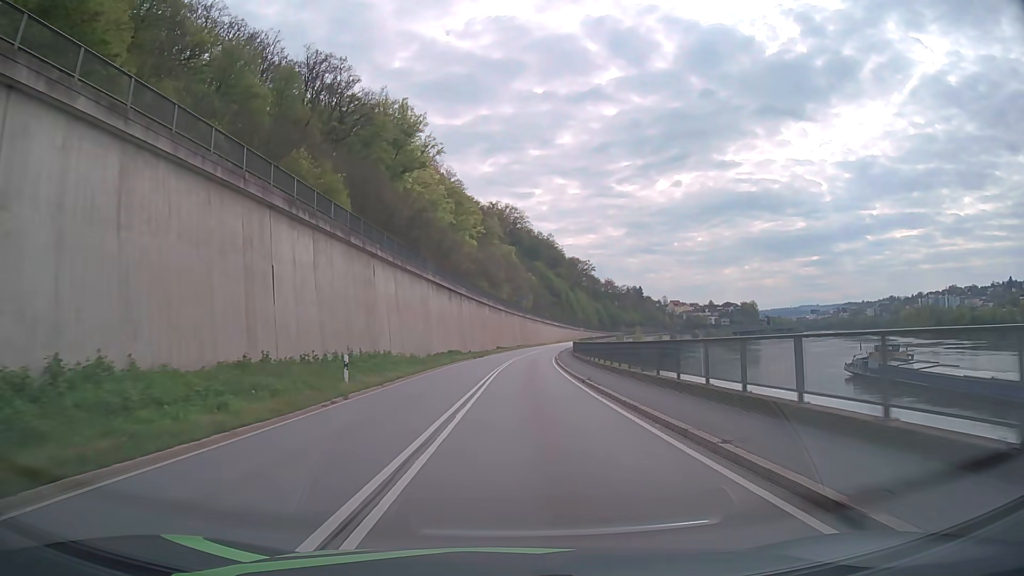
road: primary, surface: asphalt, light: Day
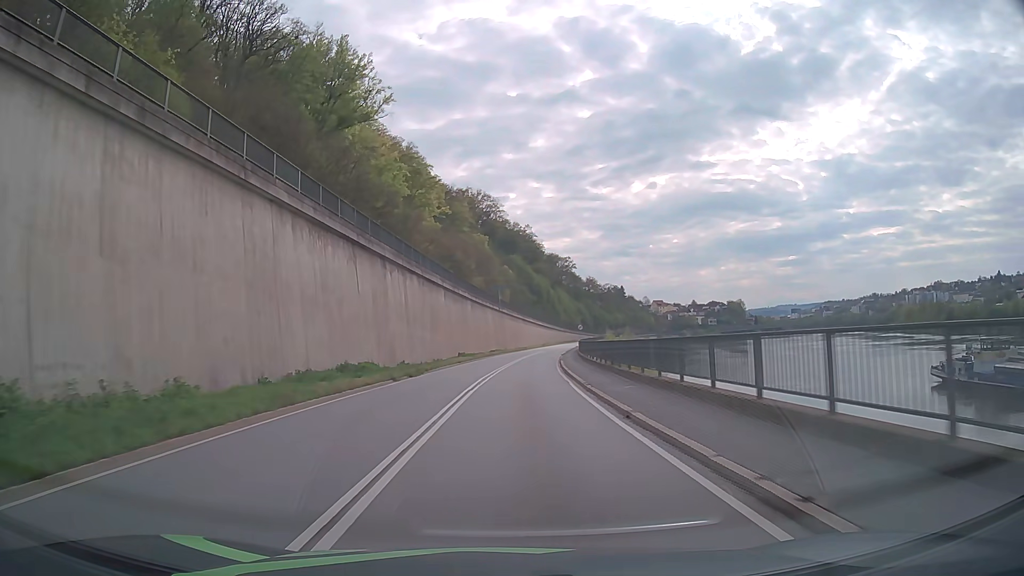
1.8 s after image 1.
(+0.8, +32.1) m; +2°
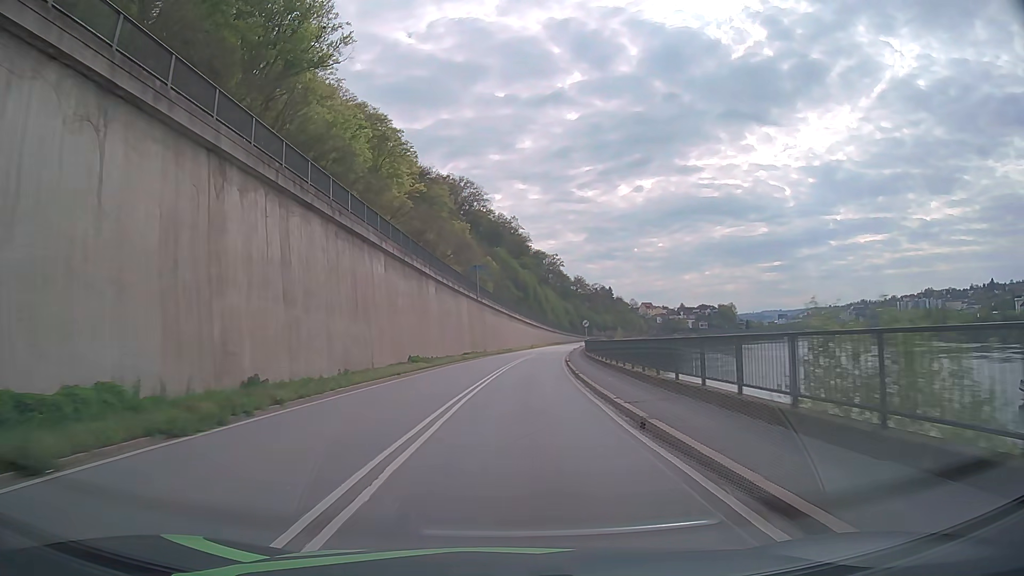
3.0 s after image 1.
(+0.2, +21.4) m; +2°
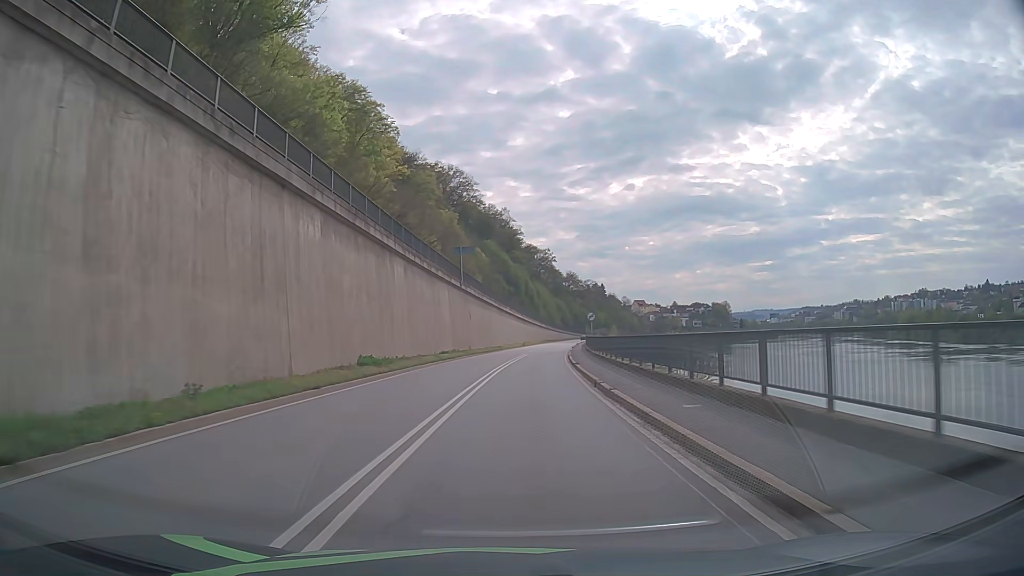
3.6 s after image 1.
(0.0, +10.7) m; +1°
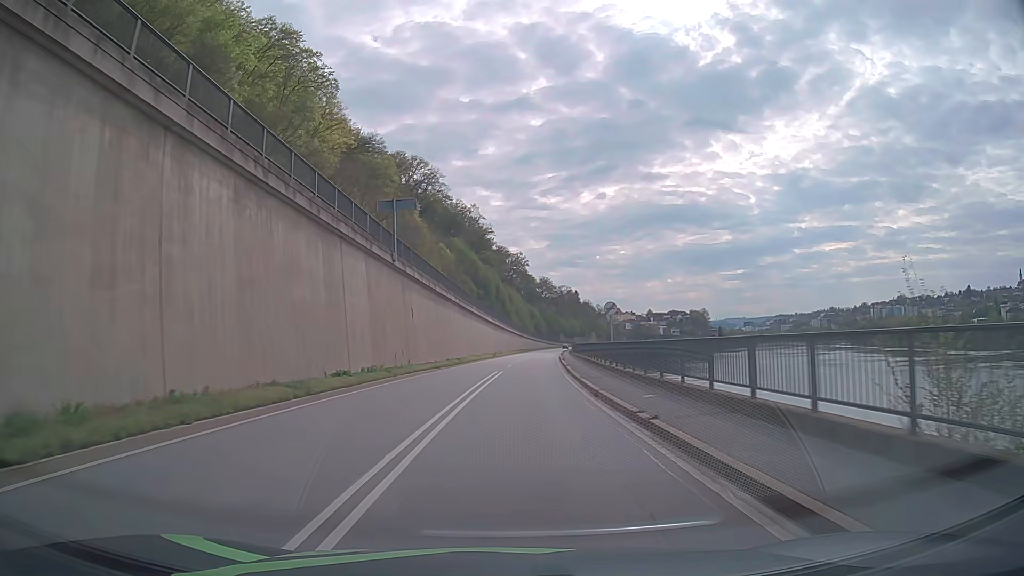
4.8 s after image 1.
(+0.3, +21.4) m; +2°
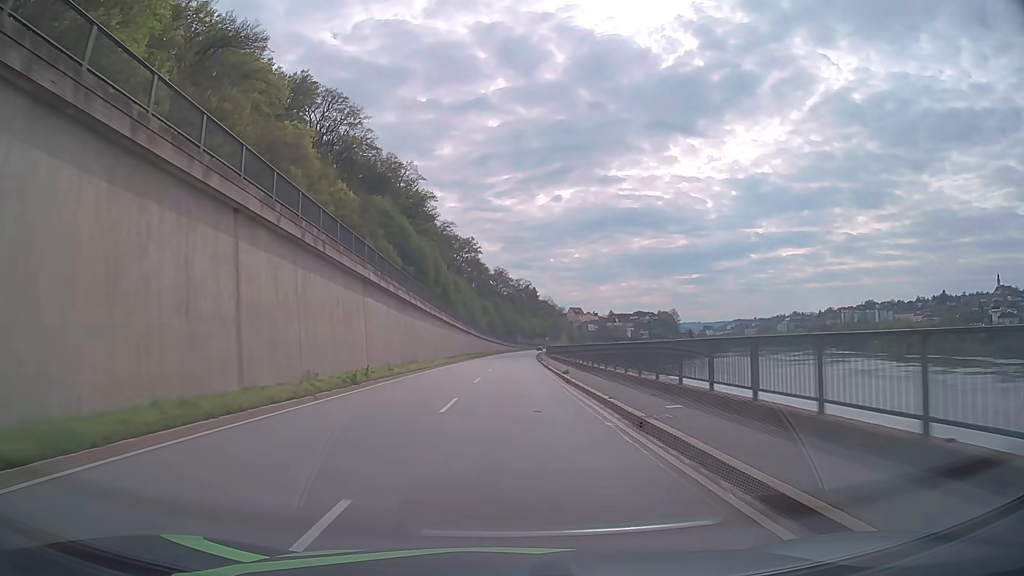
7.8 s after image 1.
(+1.8, +53.6) m; +4°
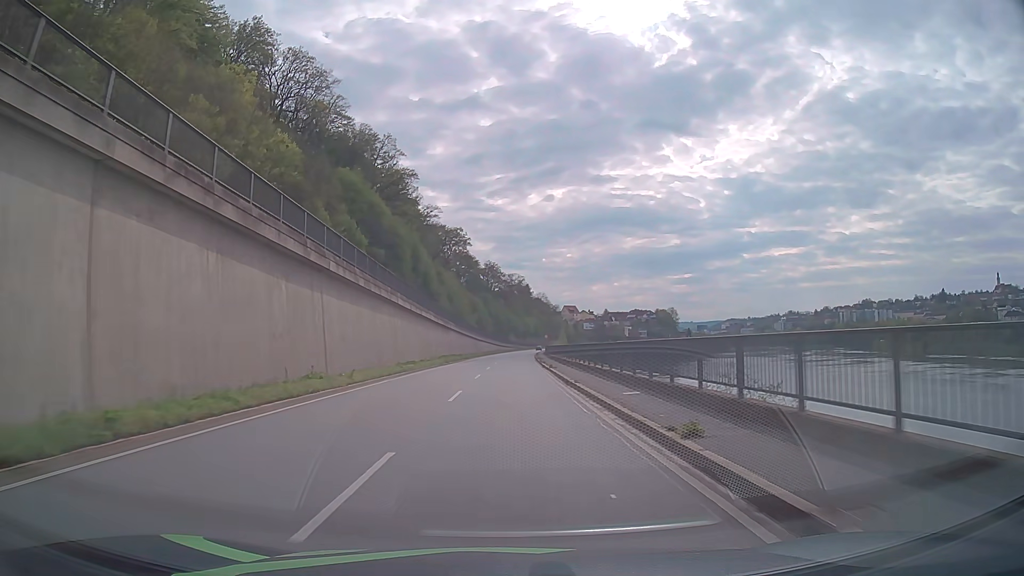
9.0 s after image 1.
(+0.2, +21.5) m; +1°
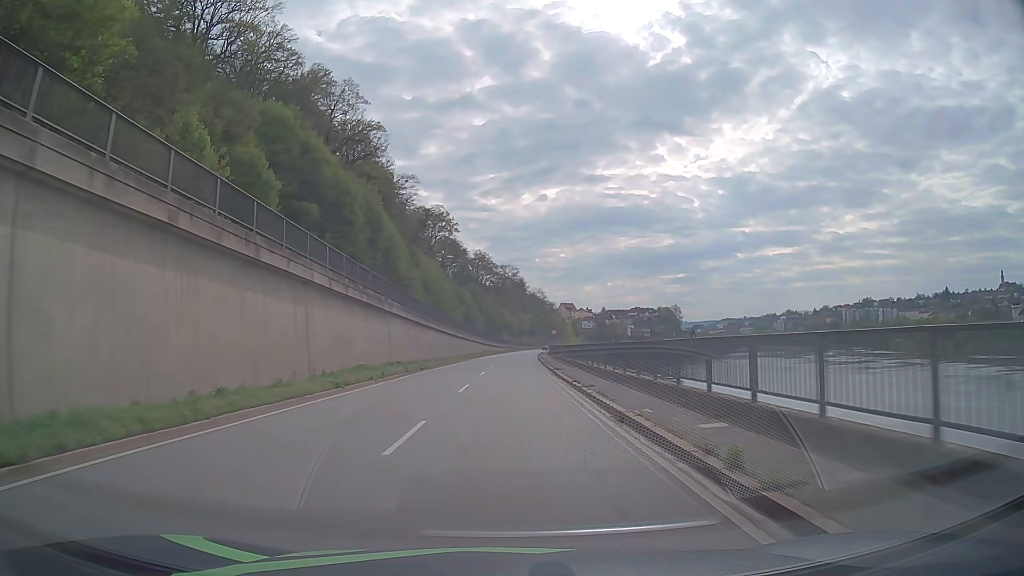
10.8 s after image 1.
(+0.2, +32.2) m; +1°
(0, +10) (0, +20) (0, +30) (0, +40) (0, +50) (+1, +60) (+1, +70) (+1, +80) (+2, +90) (+2, +100) m
